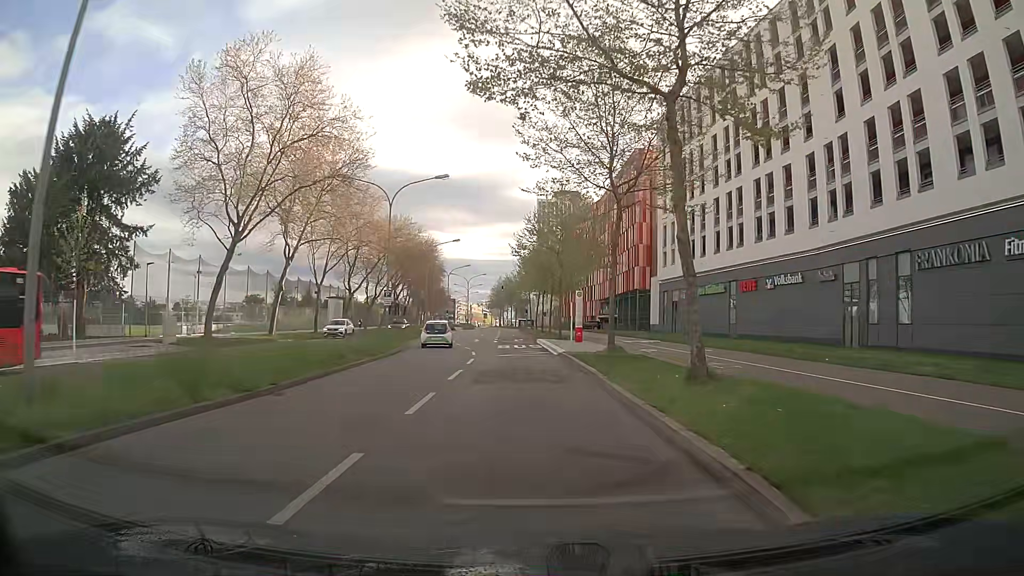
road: secondary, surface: asphalt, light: Day
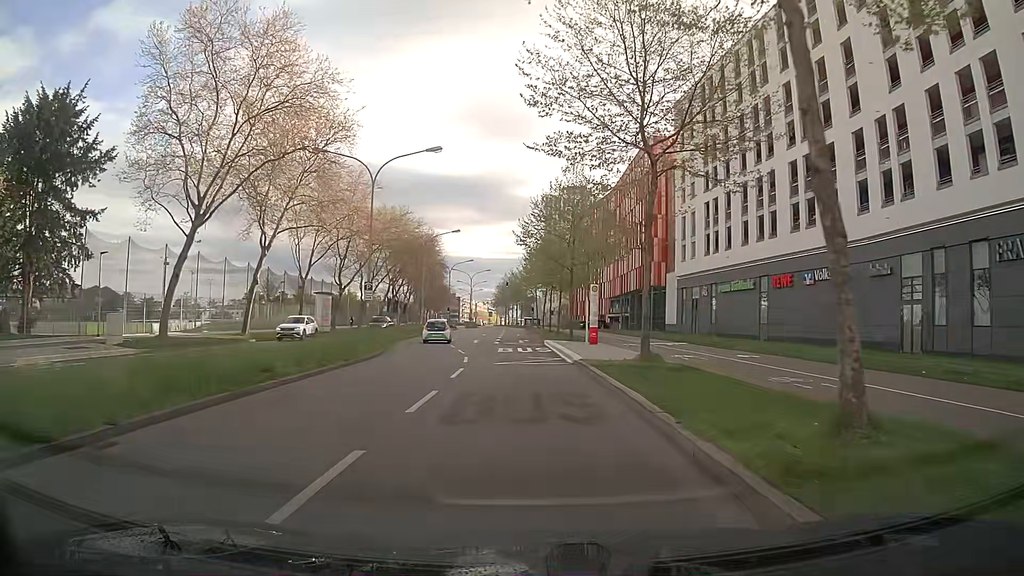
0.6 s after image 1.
(0.0, +6.1) m; -1°
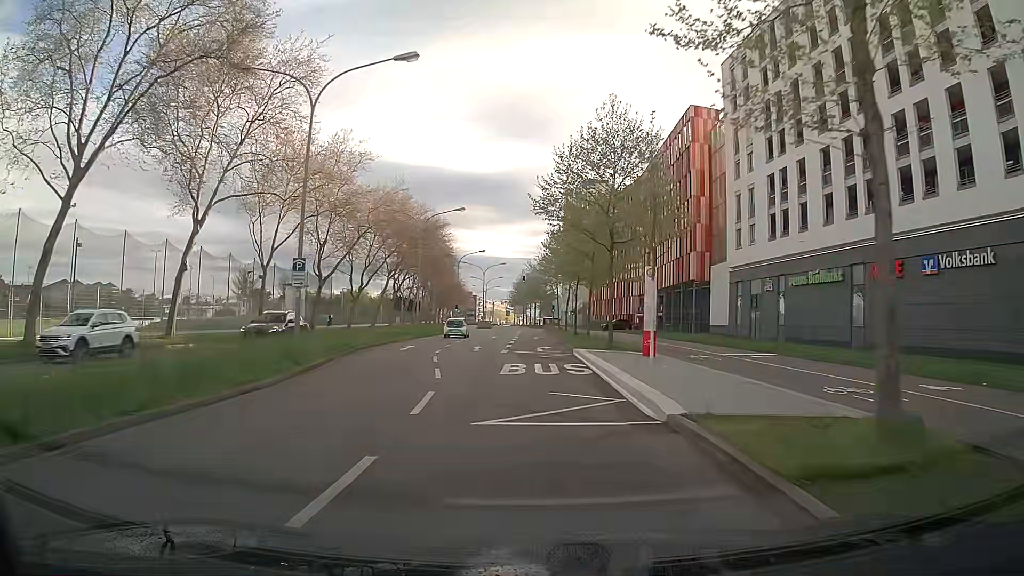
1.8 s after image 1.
(0.0, +12.4) m; -1°
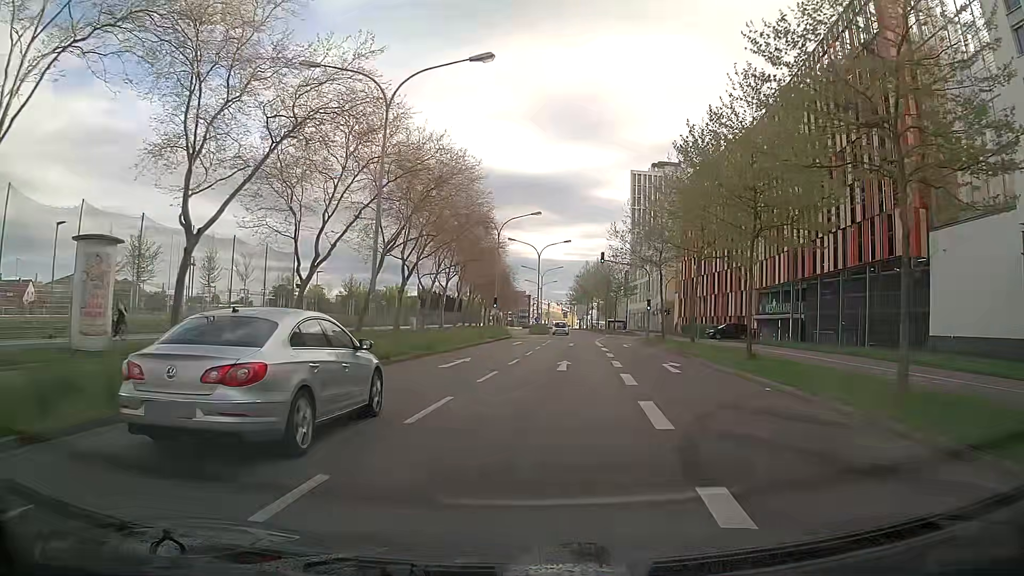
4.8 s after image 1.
(-2.0, +31.2) m; -4°
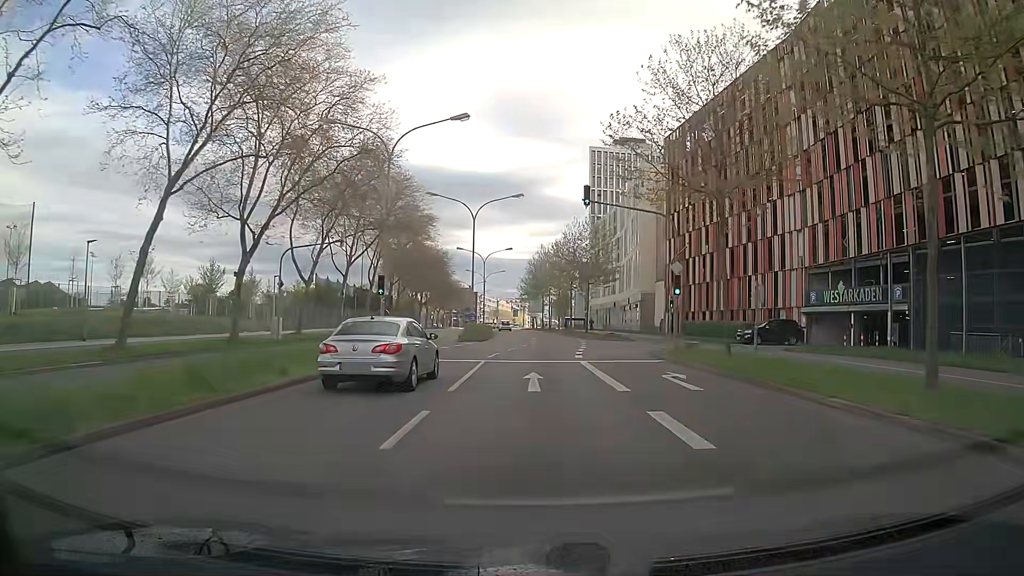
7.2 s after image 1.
(+0.8, +25.7) m; +2°
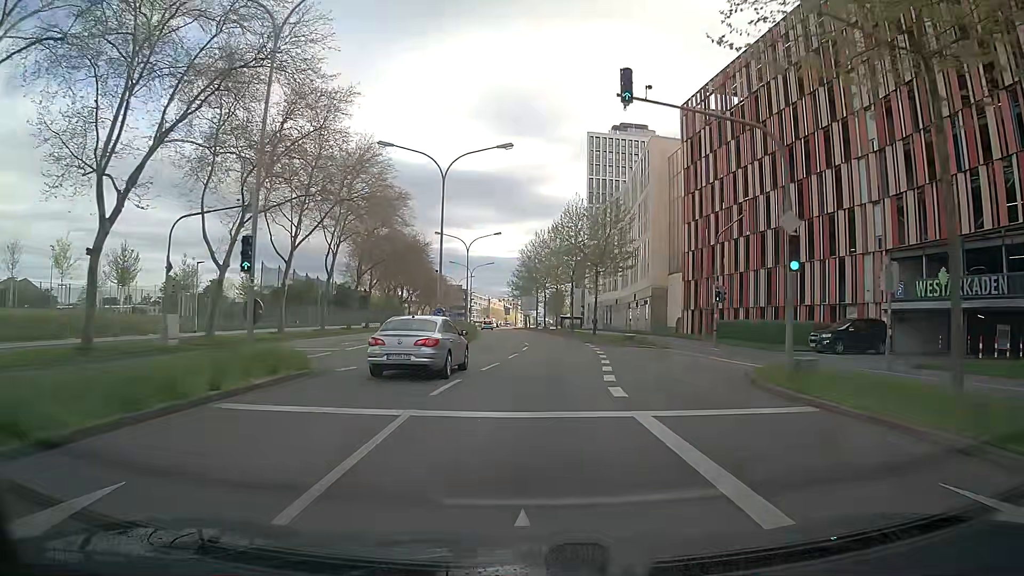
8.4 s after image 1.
(+0.3, +13.1) m; +2°
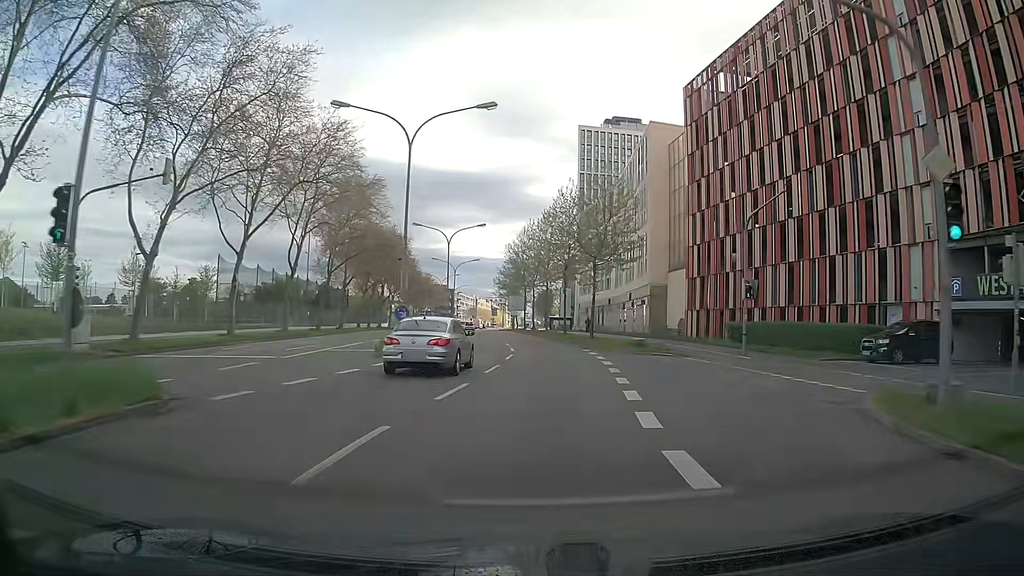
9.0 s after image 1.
(0.0, +6.6) m; +1°
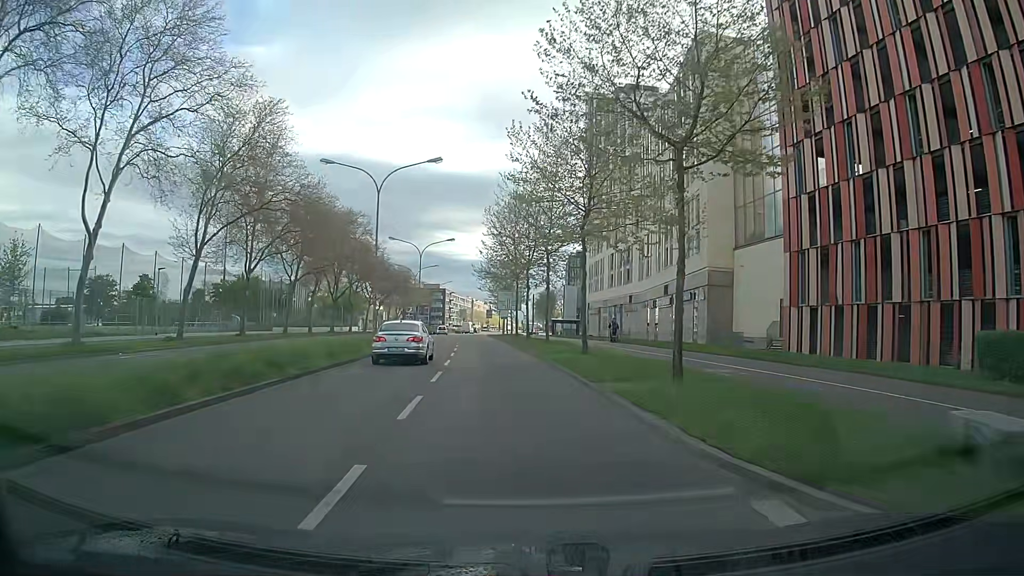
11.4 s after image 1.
(+0.7, +26.1) m; 0°
(0, +10) (-1, +20) (-2, +30) (-3, +40) (-4, +50) (-5, +60) (-6, +70) (-6, +80) (-7, +90) (-8, +100) m
